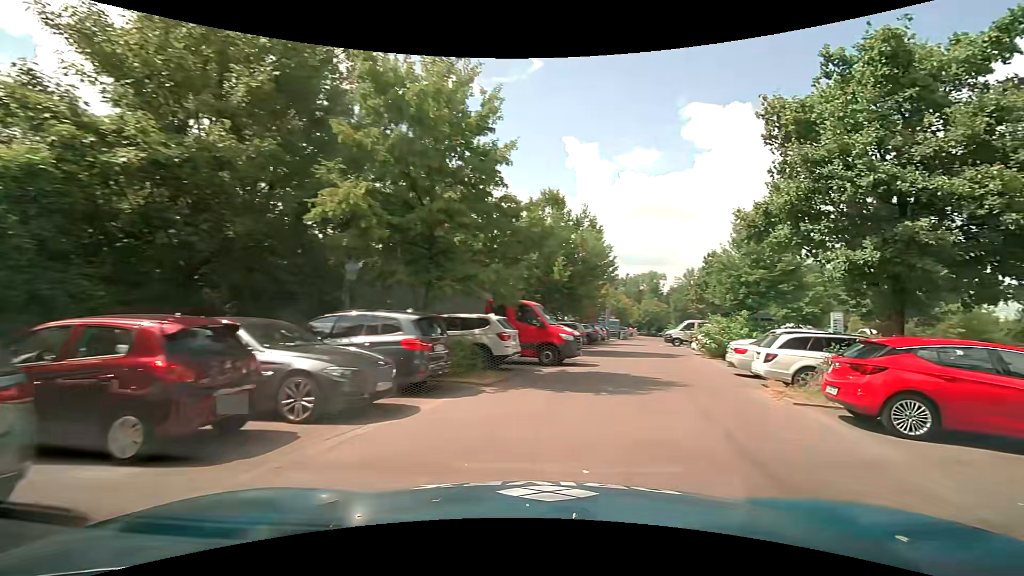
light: Day
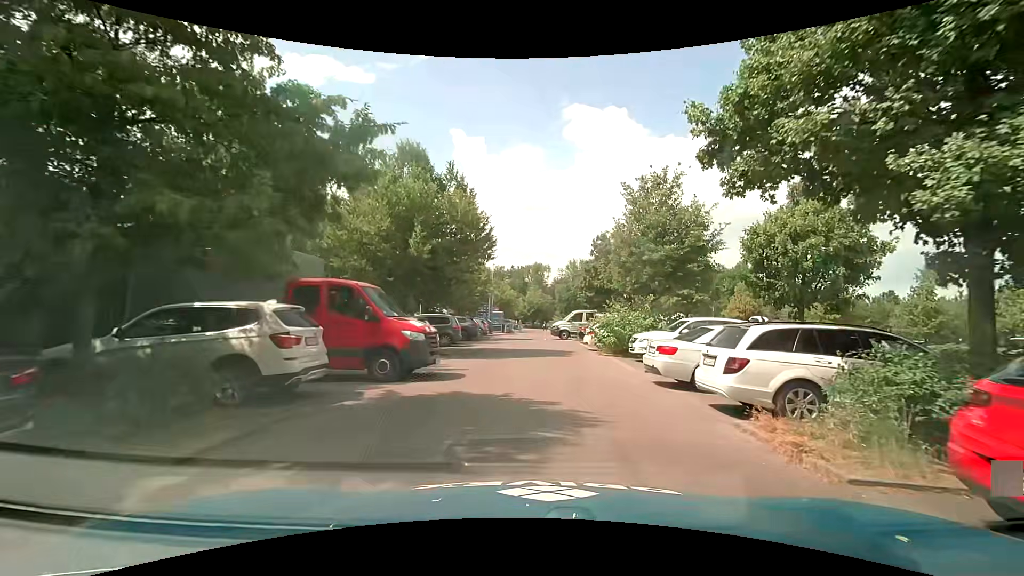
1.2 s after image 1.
(+1.1, +6.1) m; +14°
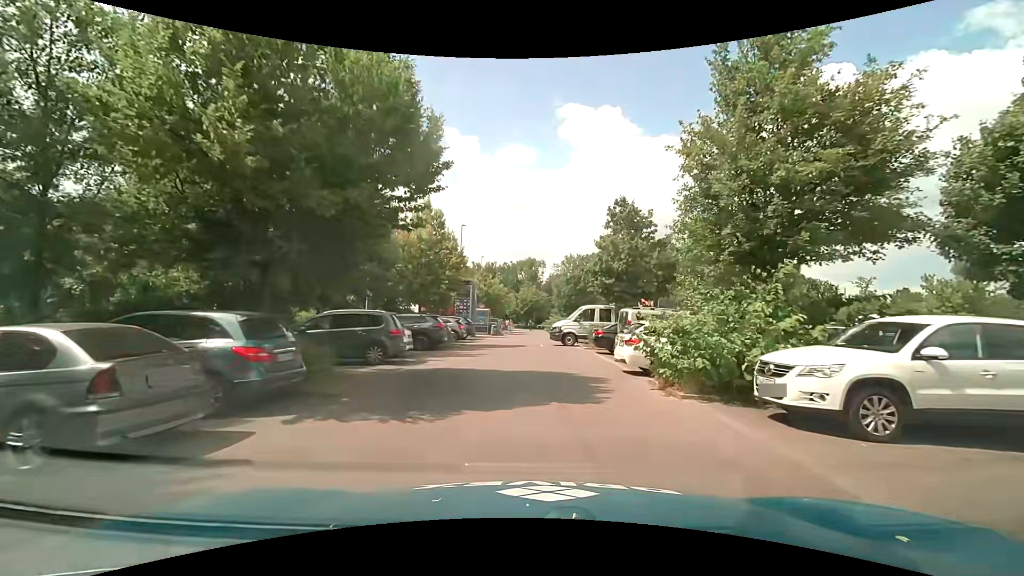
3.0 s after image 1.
(+0.2, +10.8) m; +1°
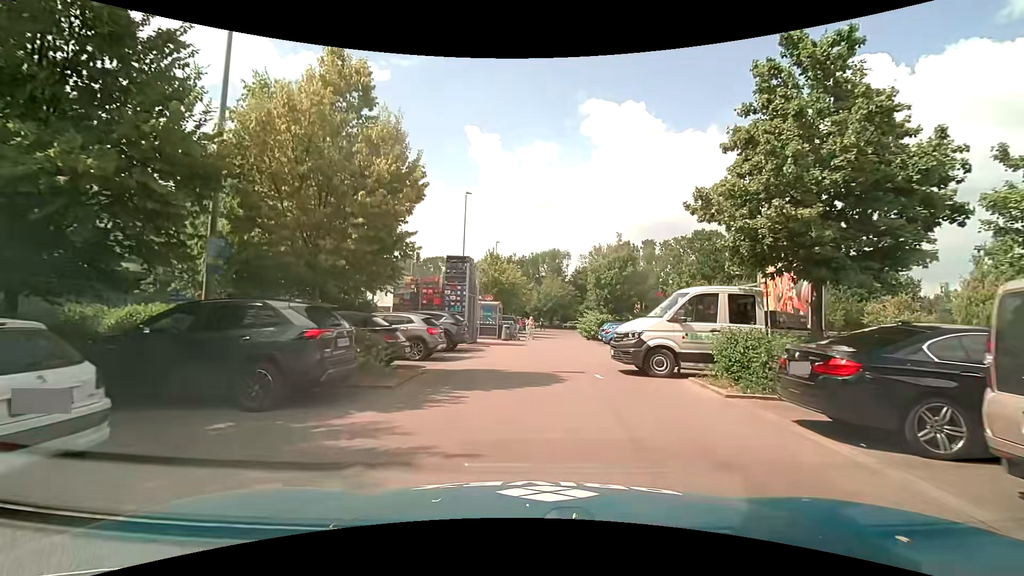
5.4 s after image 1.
(-0.4, +14.6) m; -2°
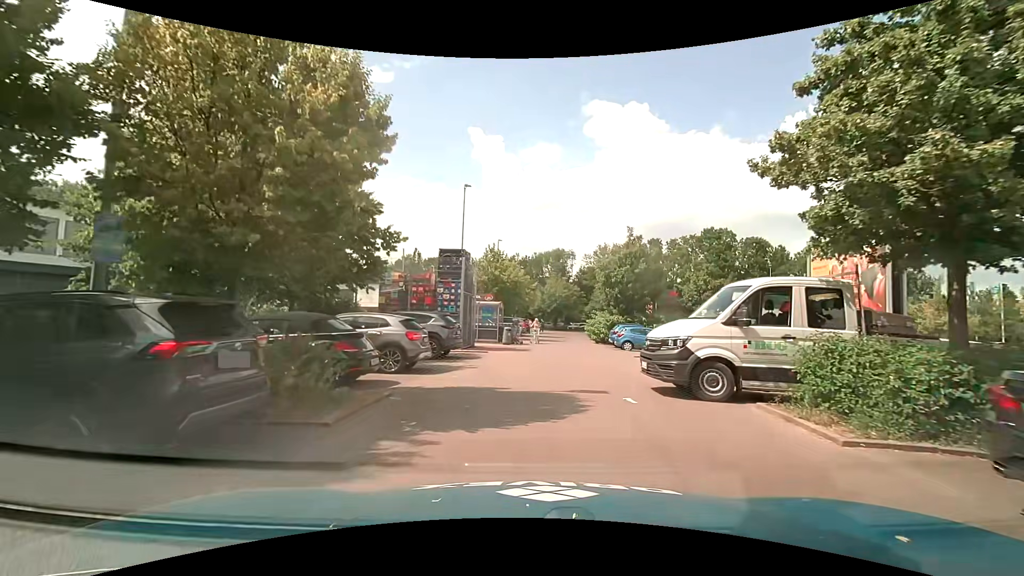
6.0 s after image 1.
(0.0, +3.1) m; 0°
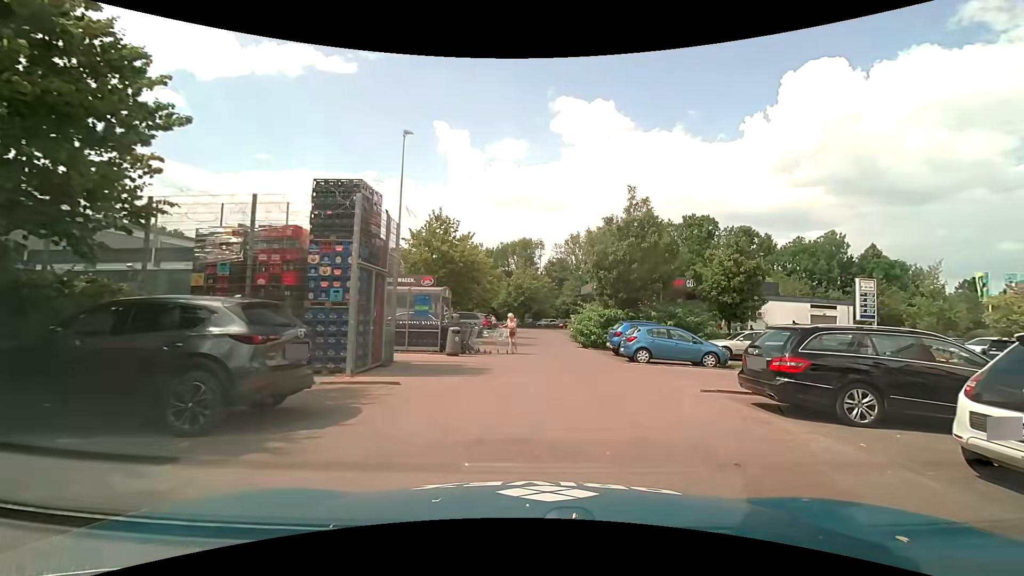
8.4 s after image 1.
(0.0, +10.9) m; +4°
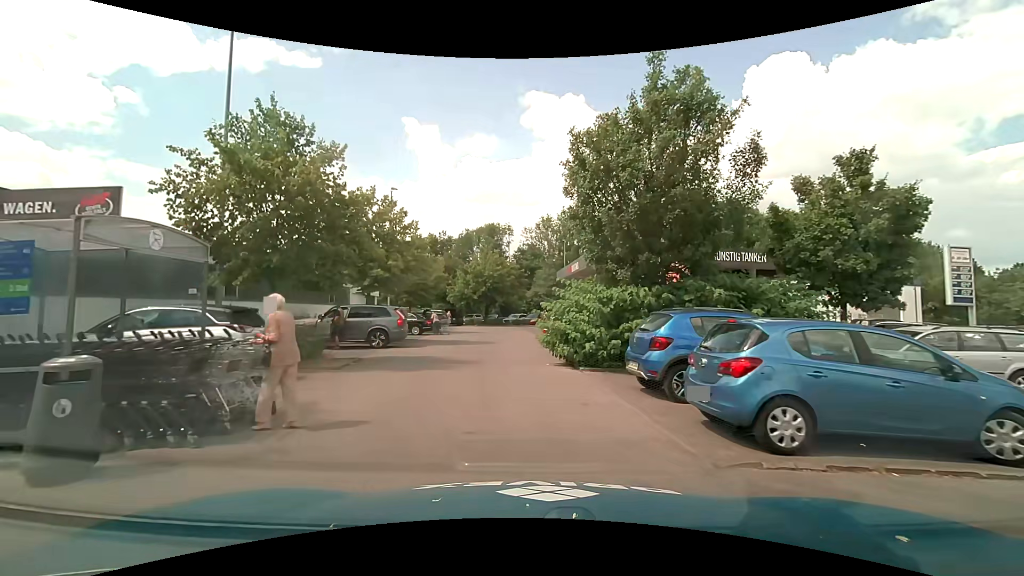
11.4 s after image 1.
(+1.0, +13.7) m; +3°
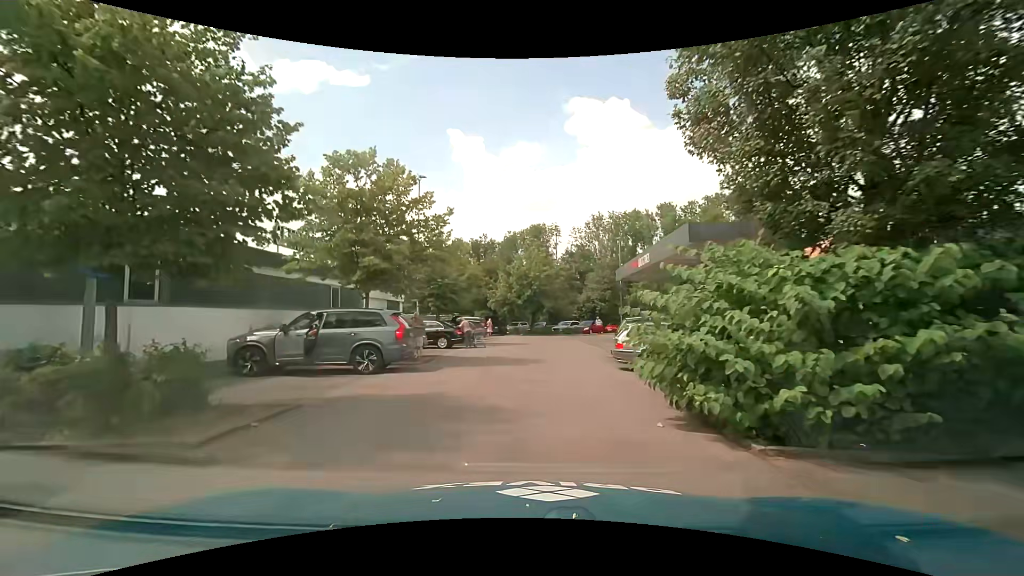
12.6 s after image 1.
(-0.4, +7.2) m; -6°
